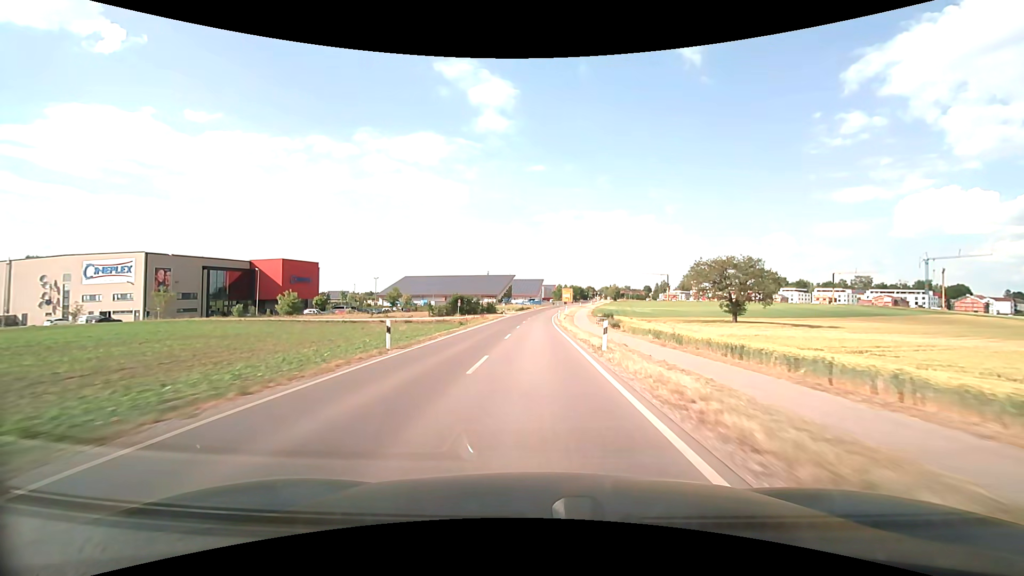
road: secondary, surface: asphalt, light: Day
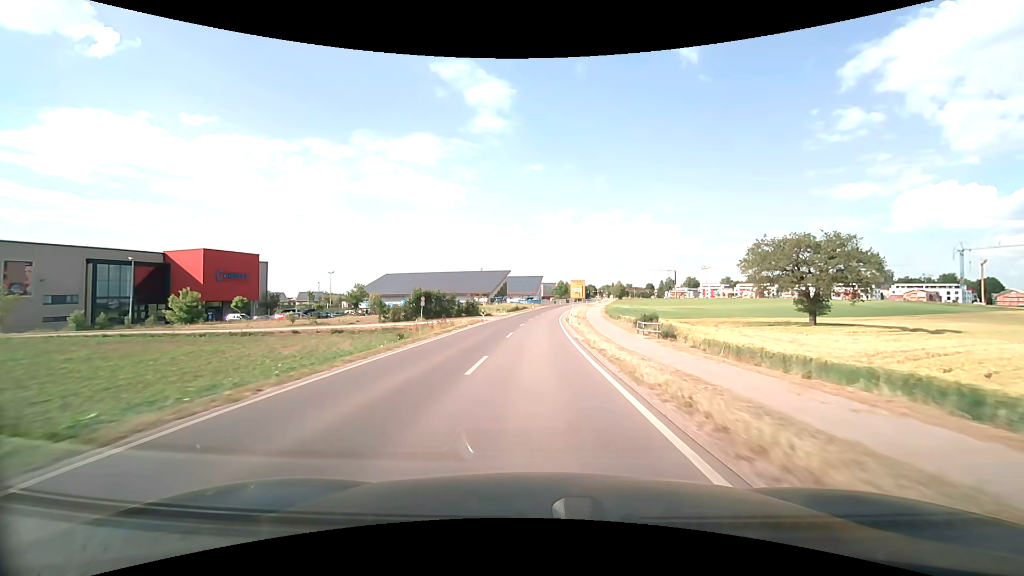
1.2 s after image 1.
(0.0, +24.5) m; 0°
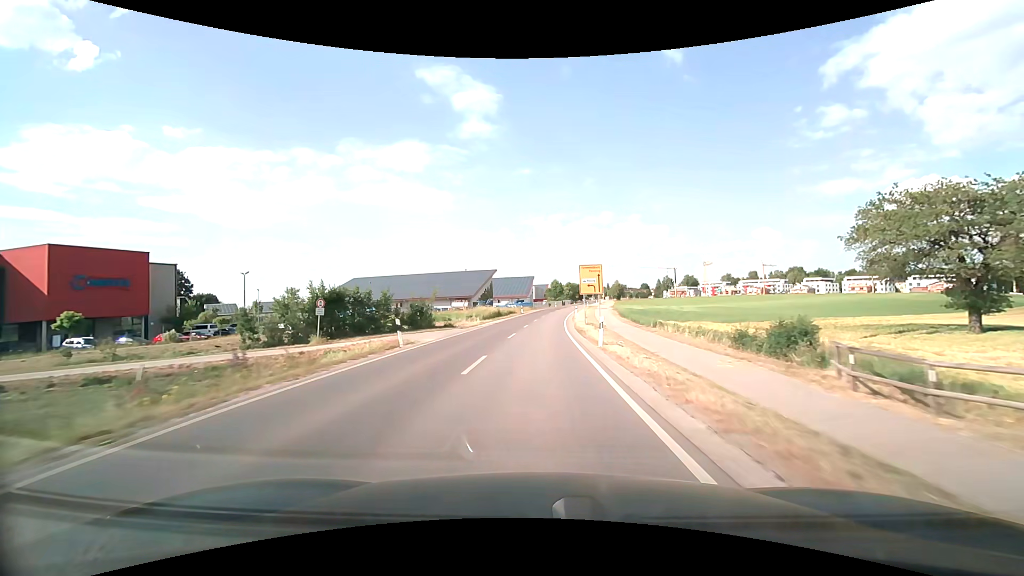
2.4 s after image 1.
(+0.1, +23.9) m; +1°
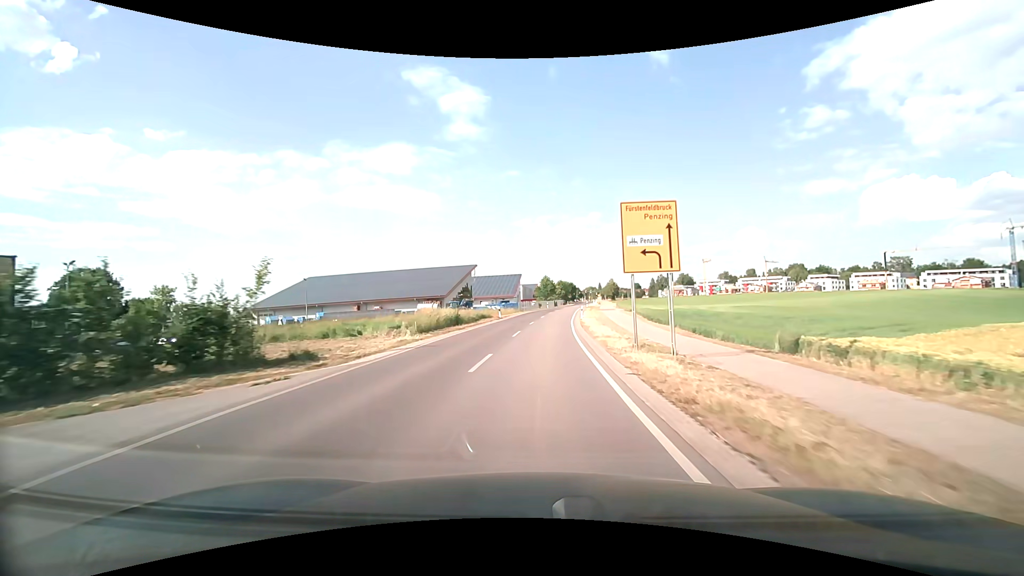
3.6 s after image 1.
(+0.2, +23.0) m; +1°
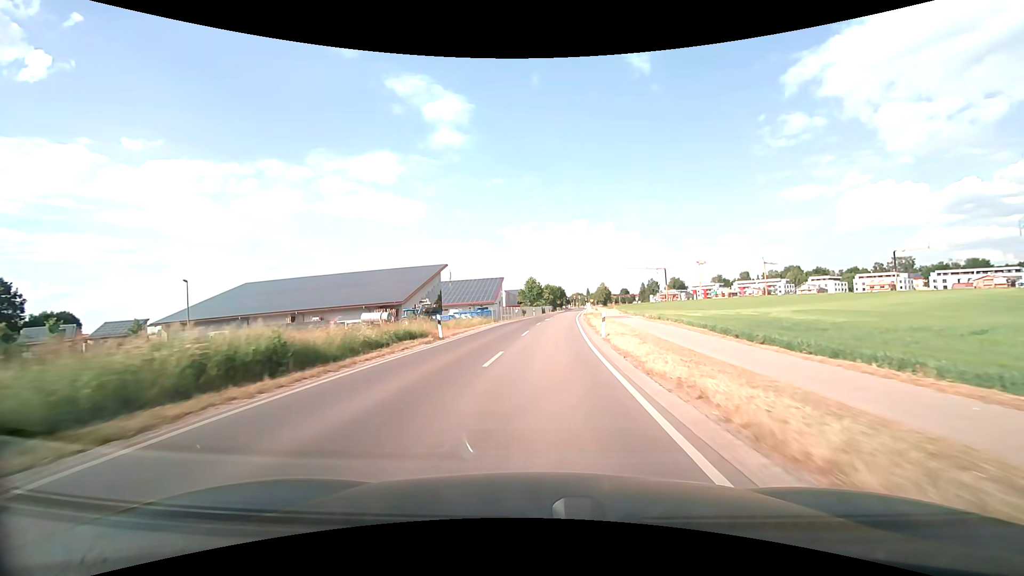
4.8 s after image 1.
(+0.3, +22.2) m; +2°
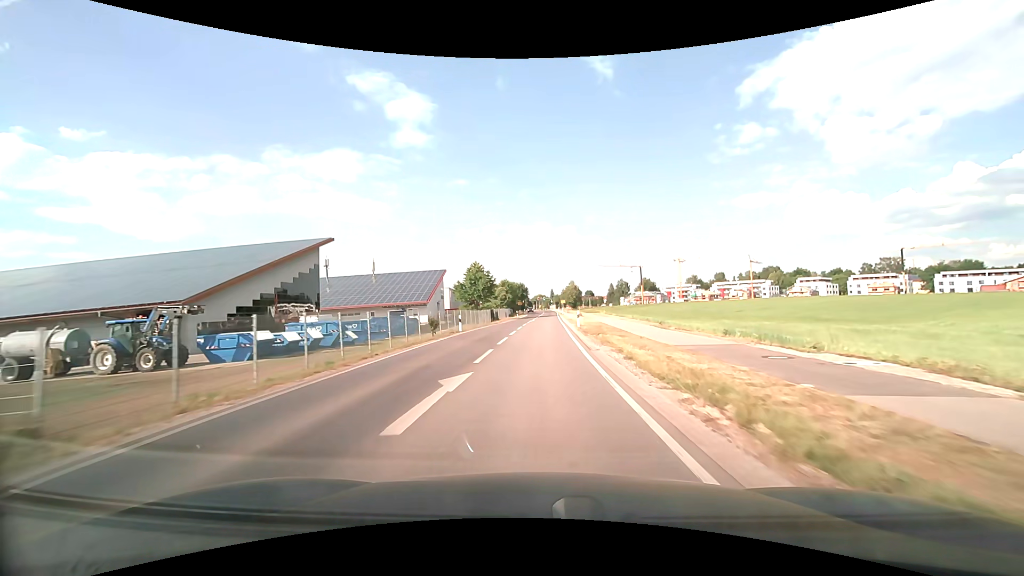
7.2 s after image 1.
(+1.6, +41.1) m; +4°
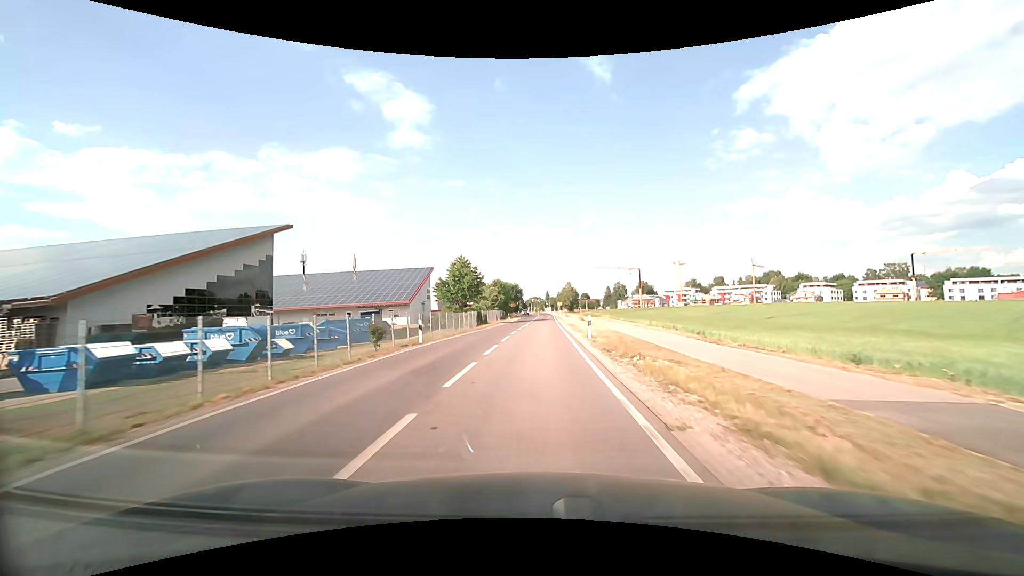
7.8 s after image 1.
(0.0, +9.4) m; 0°
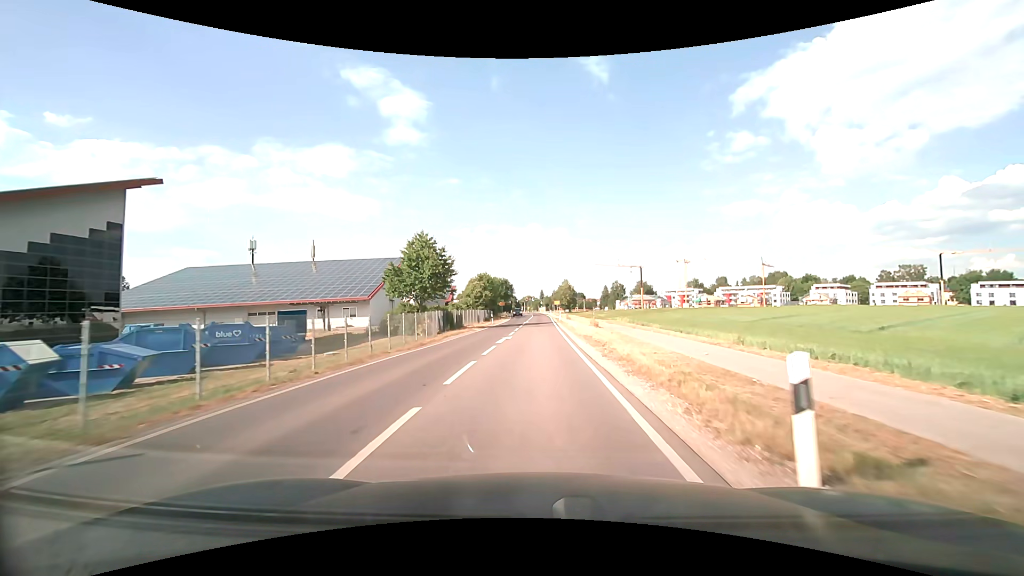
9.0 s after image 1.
(+0.1, +17.5) m; +1°
(0, +10) (0, +20) (0, +30) (0, +40) (0, +50) (0, +60) (0, +70) (0, +80) (0, +90) (0, +100) m
